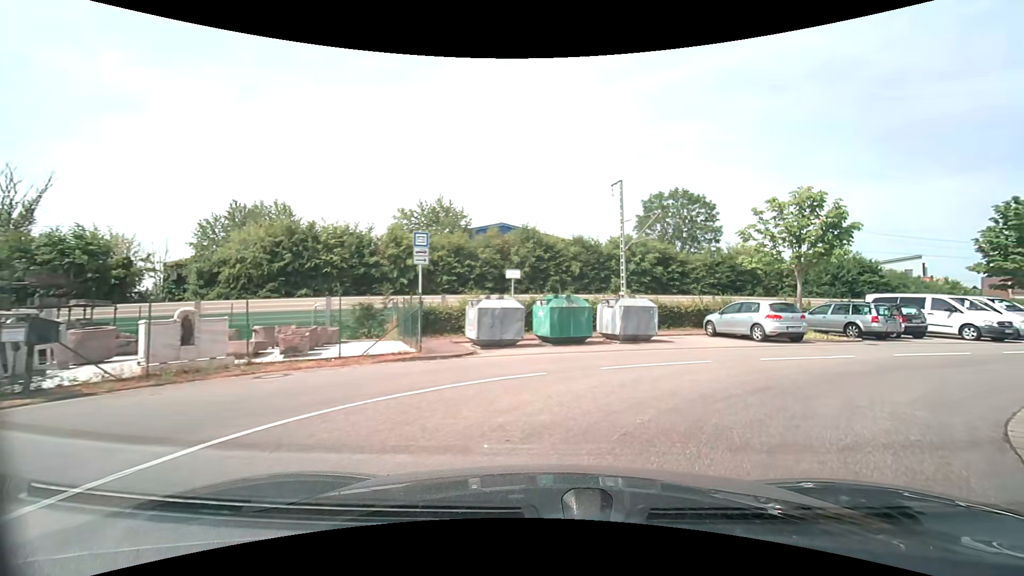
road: unclassified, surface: asphalt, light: Day
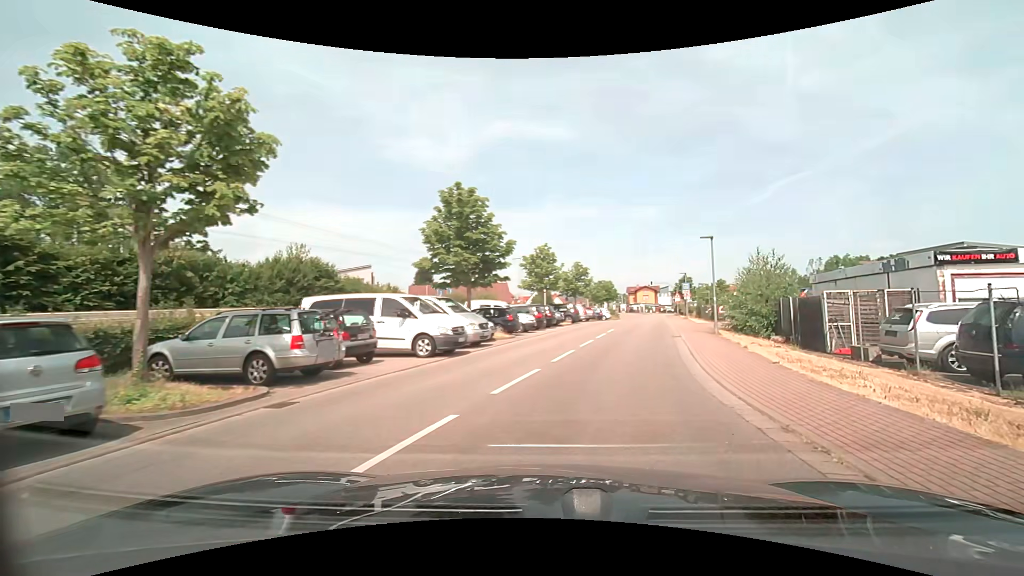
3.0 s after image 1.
(+6.1, +11.7) m; +57°
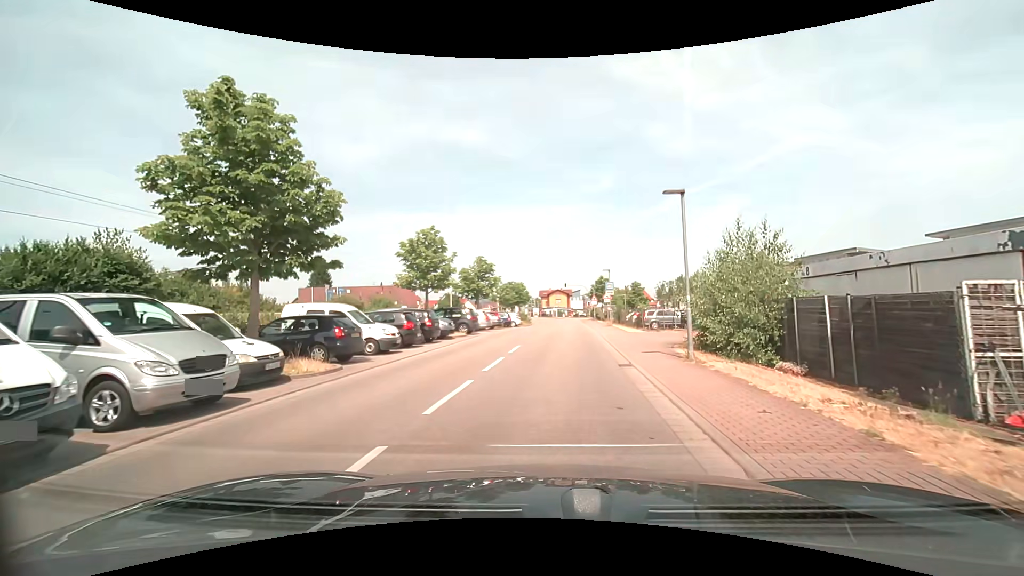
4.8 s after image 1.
(+1.3, +10.0) m; +10°
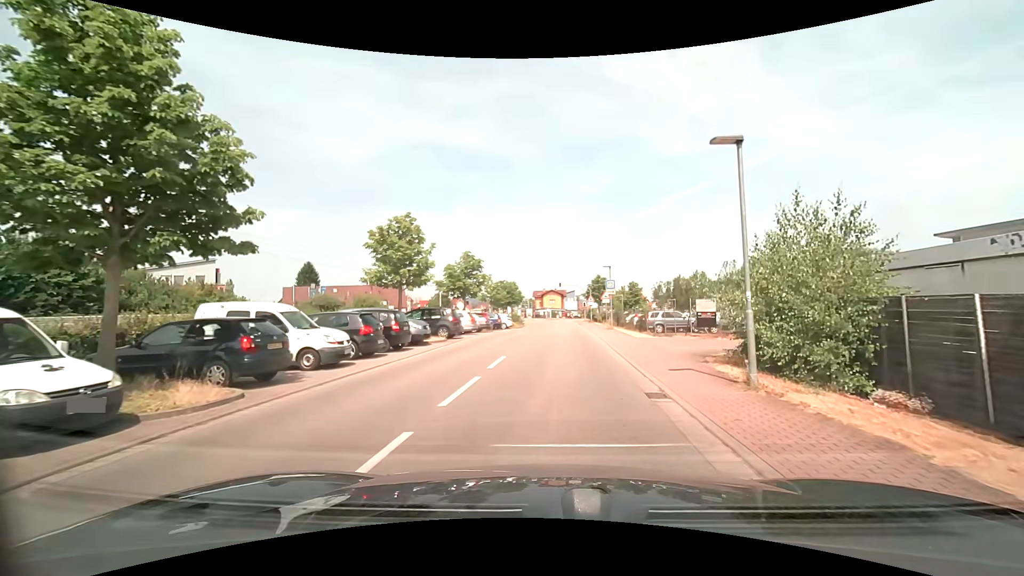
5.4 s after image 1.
(0.0, +3.9) m; +1°
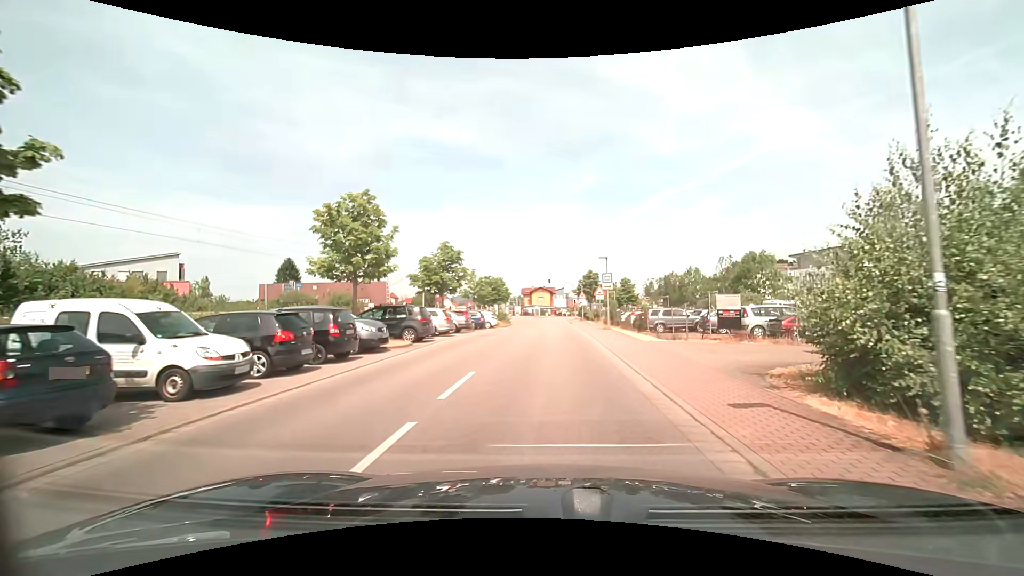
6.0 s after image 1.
(0.0, +4.2) m; +1°
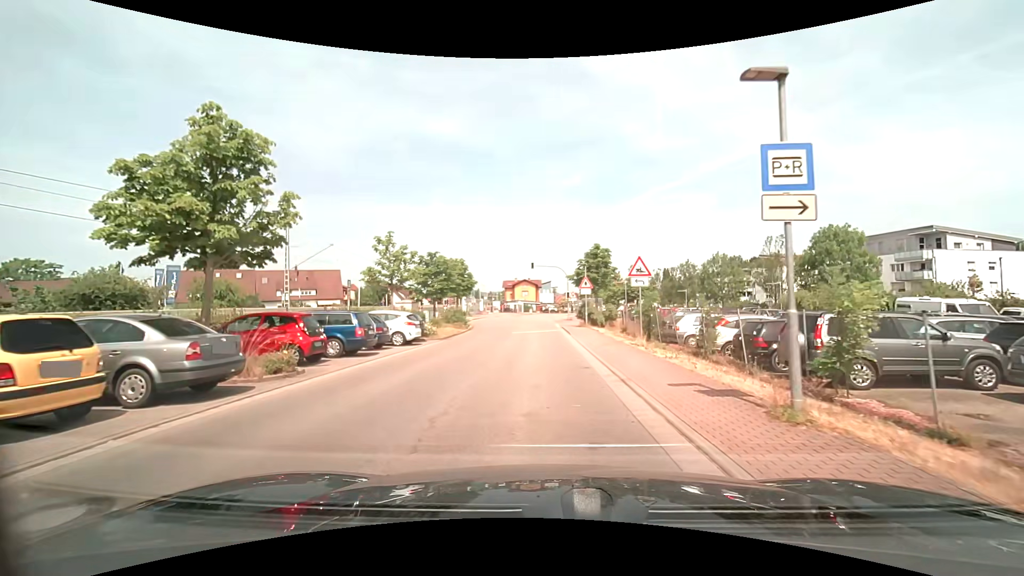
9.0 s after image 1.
(+0.7, +22.5) m; +2°
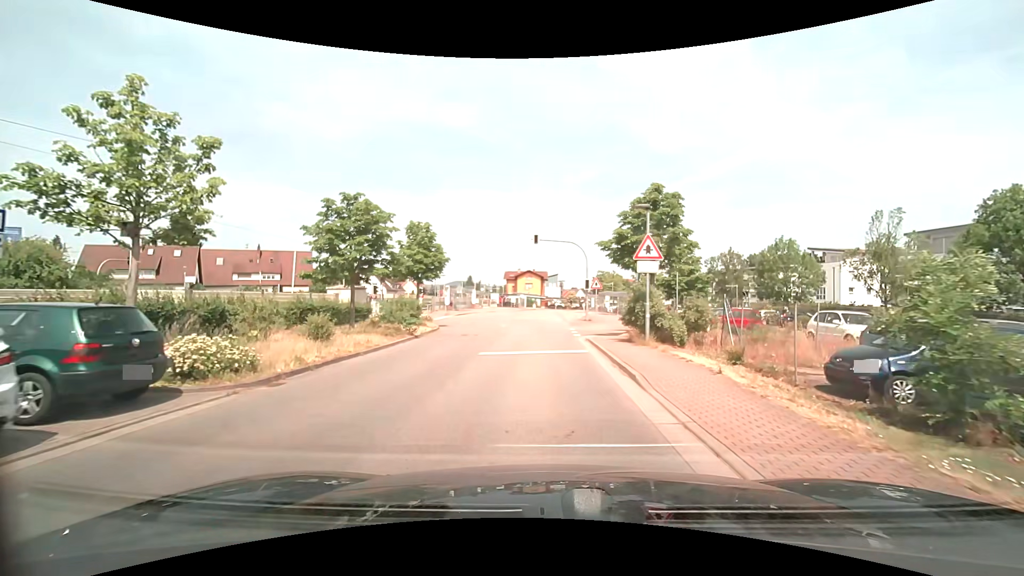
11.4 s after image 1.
(-0.1, +17.2) m; -2°
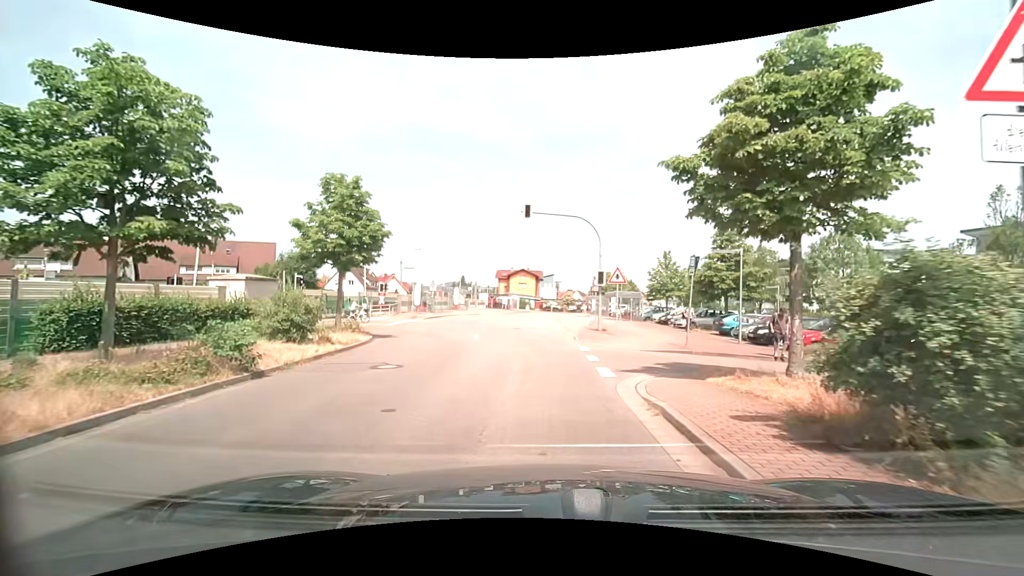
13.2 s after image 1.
(+0.2, +11.4) m; +1°
